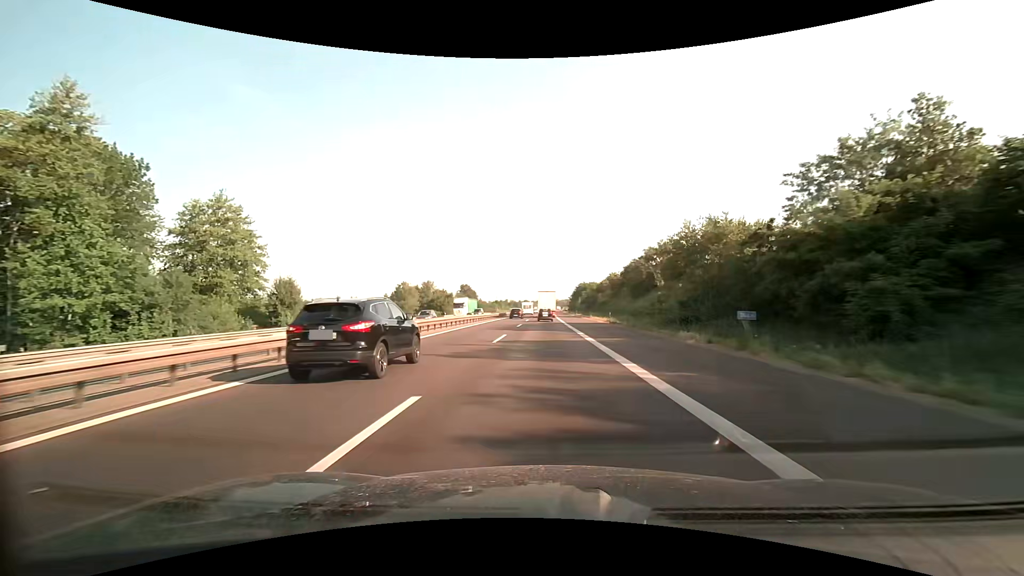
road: motorway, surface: asphalt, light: Day
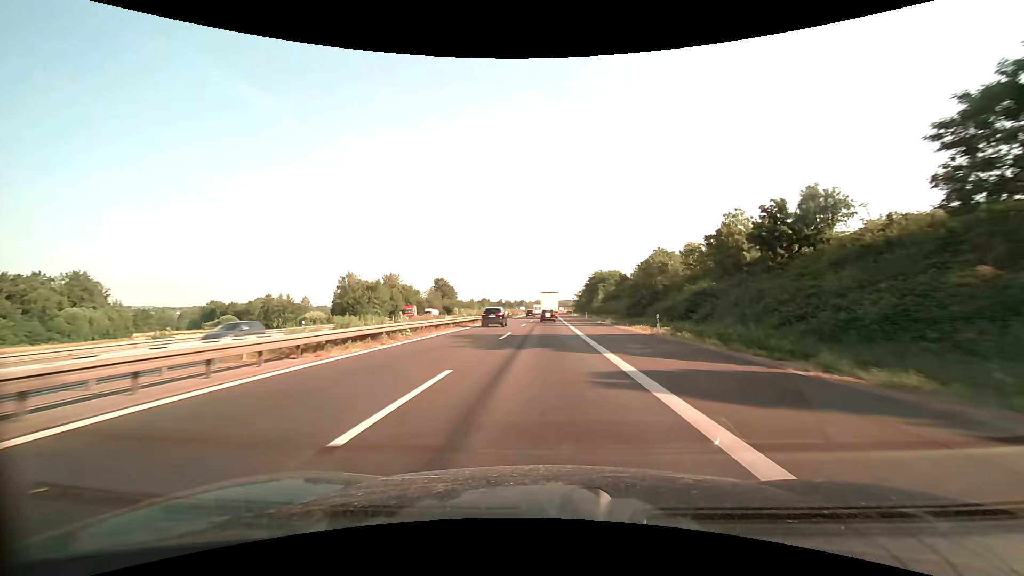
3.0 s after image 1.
(0.0, +69.1) m; 0°
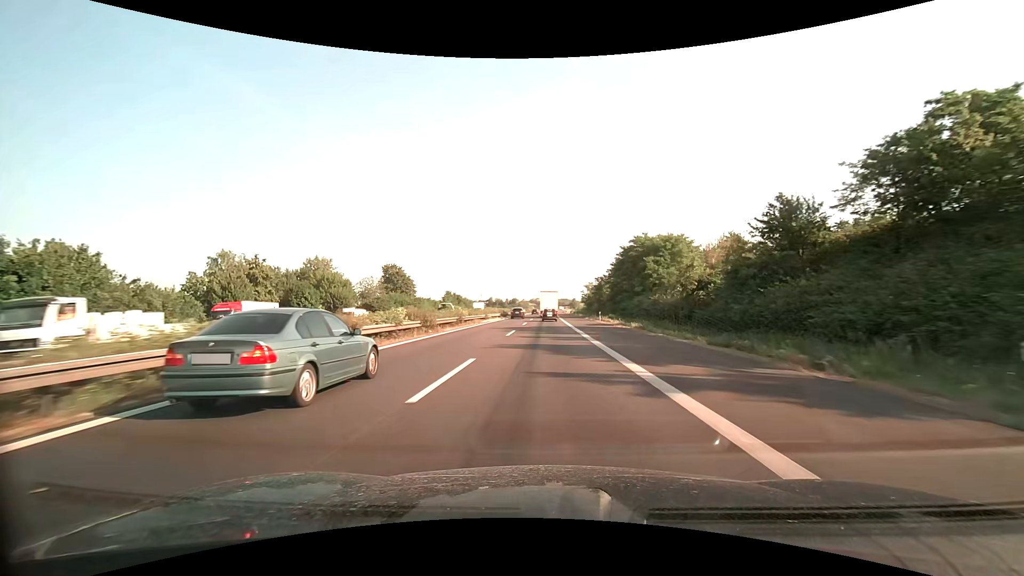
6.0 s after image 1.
(+0.2, +69.9) m; 0°
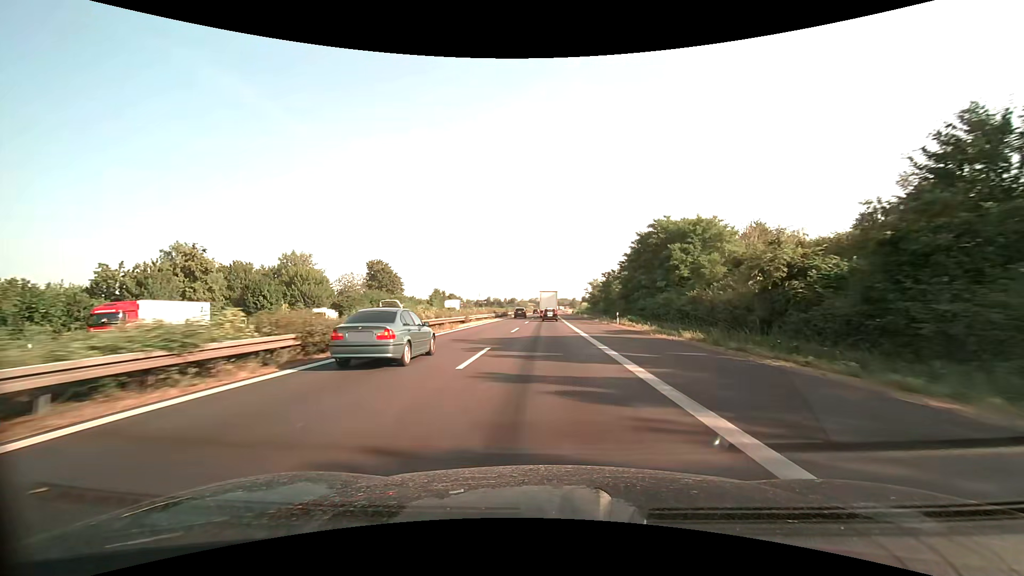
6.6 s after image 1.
(0.0, +14.1) m; 0°
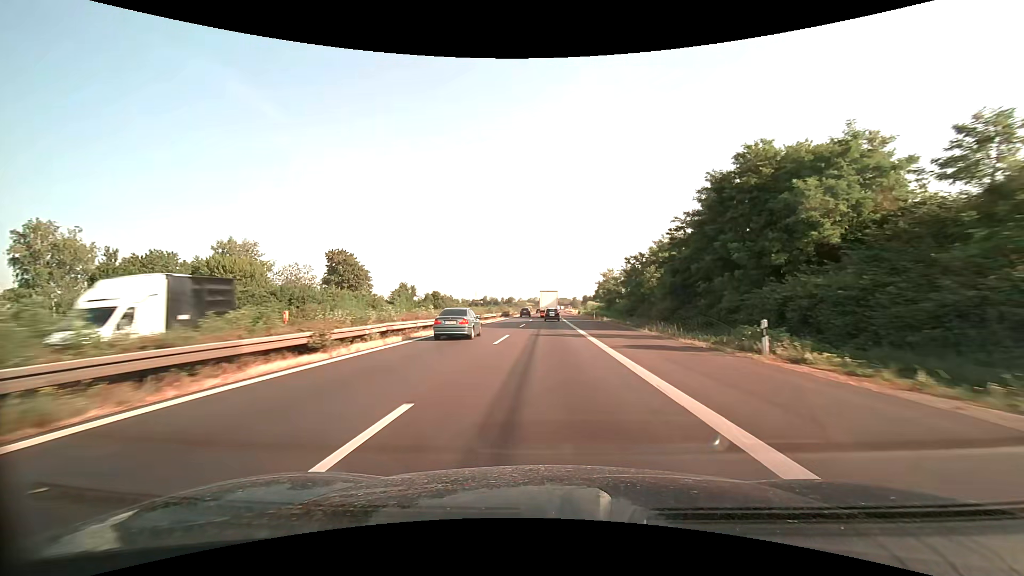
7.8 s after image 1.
(0.0, +28.2) m; 0°
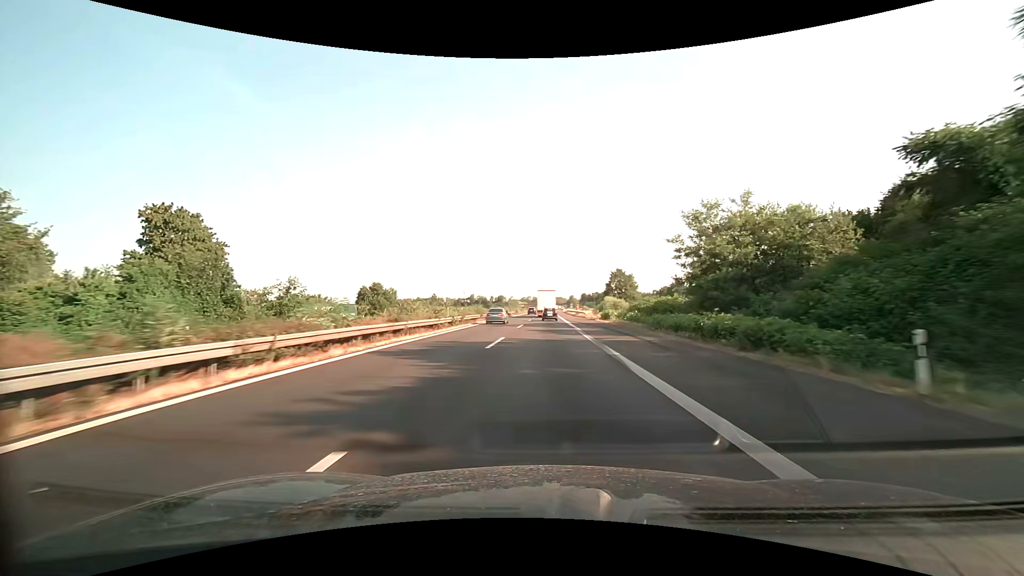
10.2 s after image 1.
(+0.3, +56.4) m; +1°
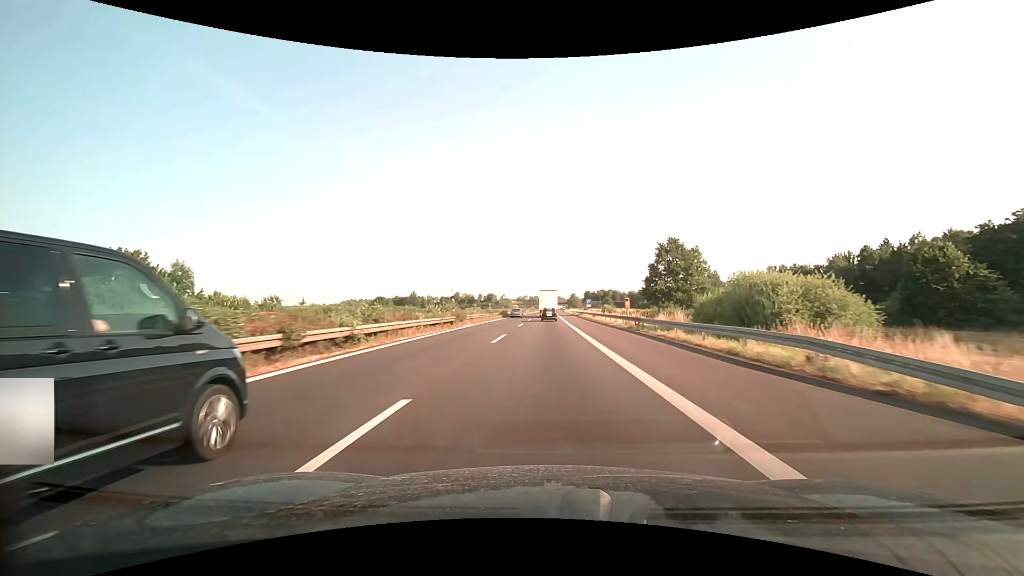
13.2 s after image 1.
(+0.4, +69.7) m; 0°
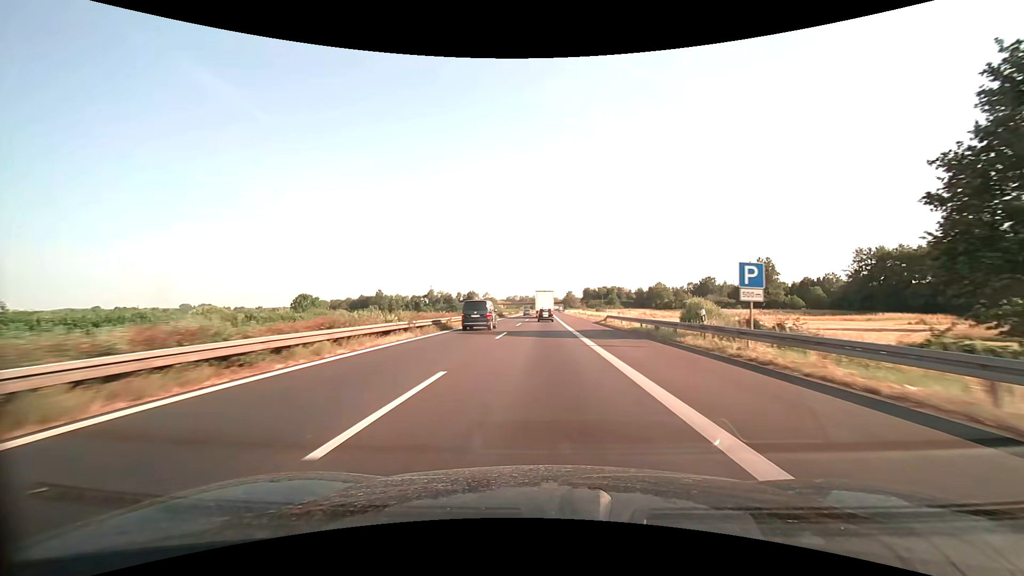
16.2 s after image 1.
(+0.5, +68.7) m; +1°
(0, +10) (0, +20) (0, +30) (0, +40) (0, +50) (0, +60) (0, +70) (0, +80) (0, +90) (0, +100) m
